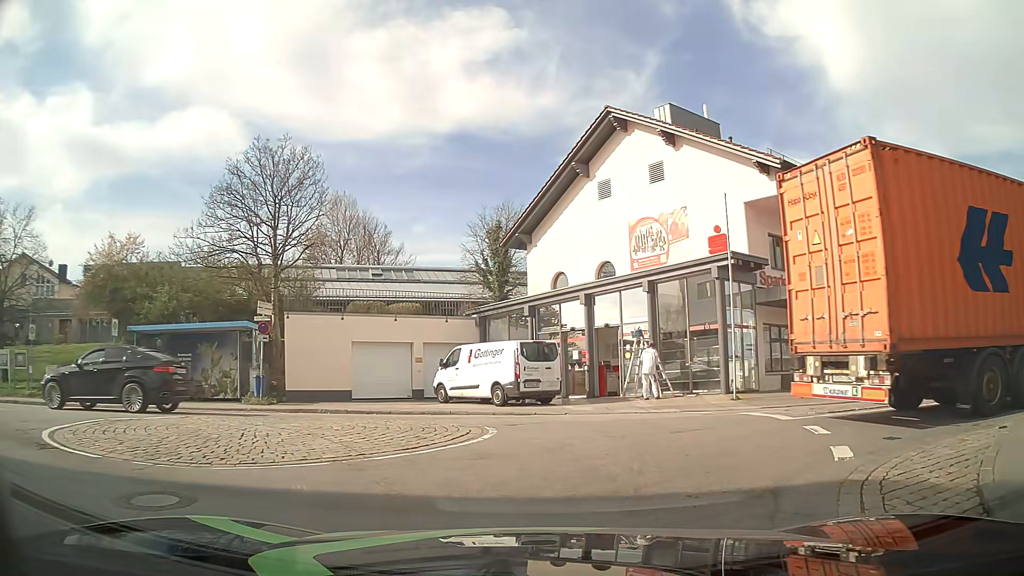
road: unclassified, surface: asphalt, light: Day
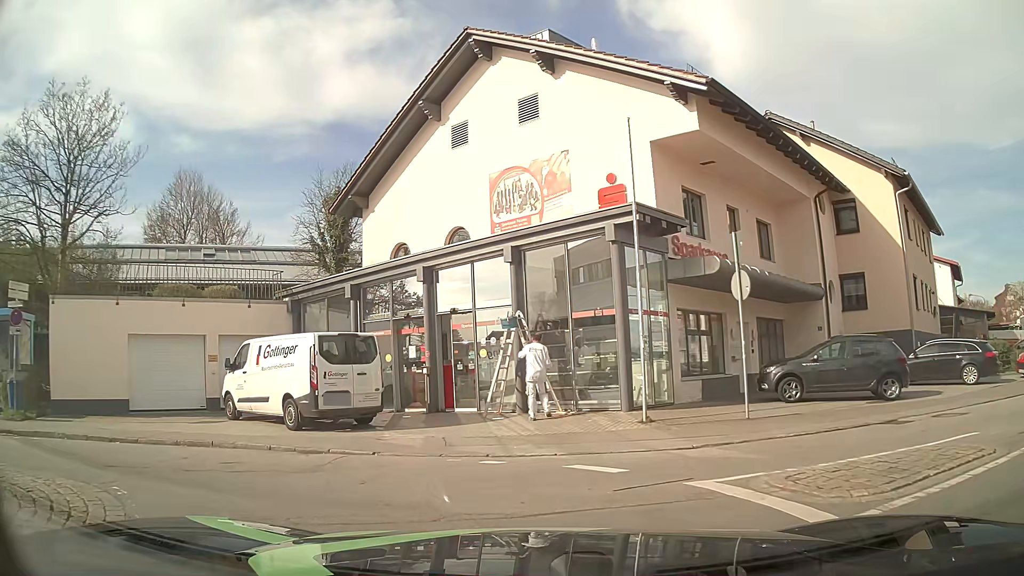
(+1.2, +6.9) m; +12°
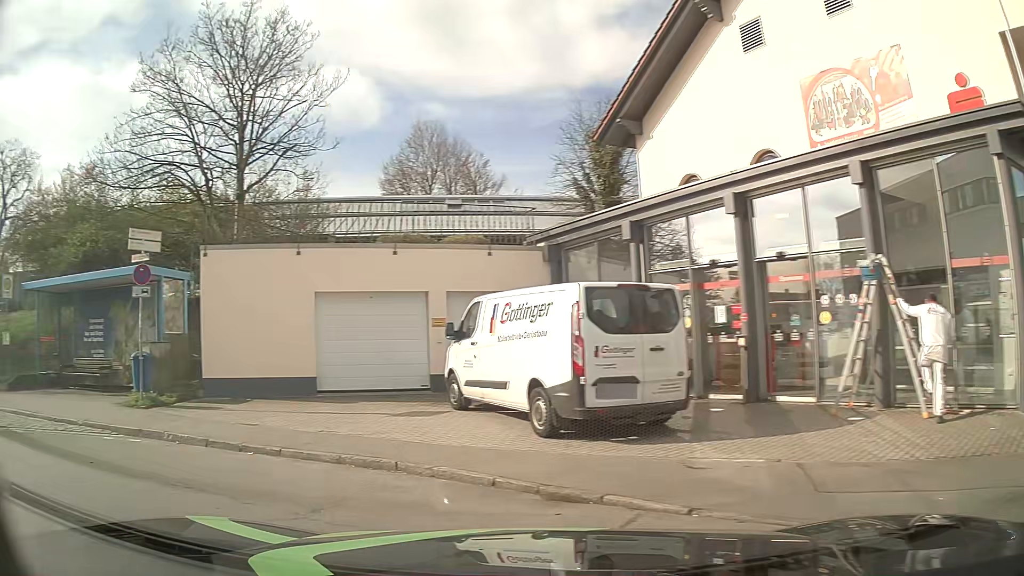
(-0.8, +5.1) m; -21°
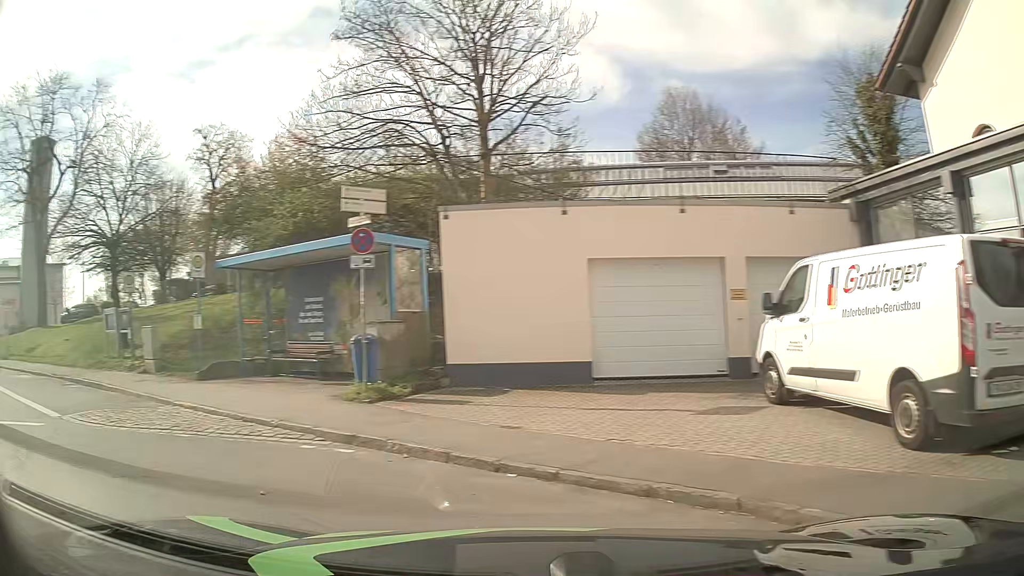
(-0.5, +2.5) m; -22°
